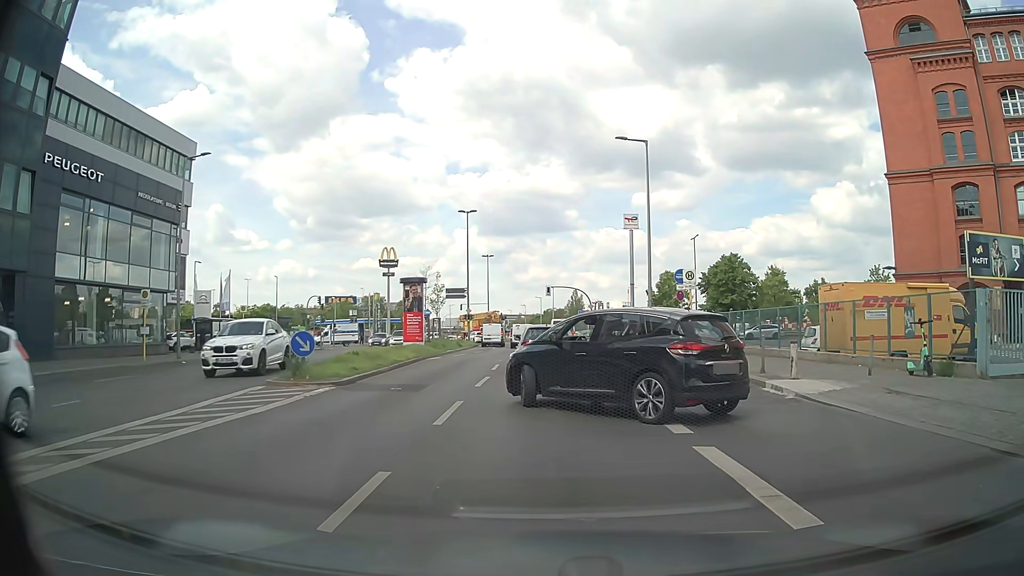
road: secondary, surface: asphalt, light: Day
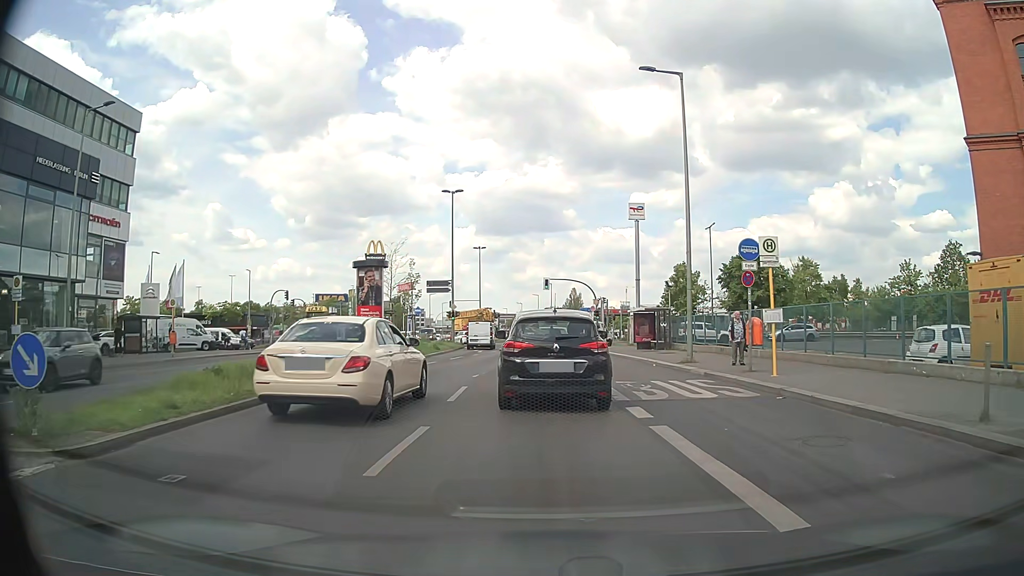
(0.0, +9.6) m; +1°
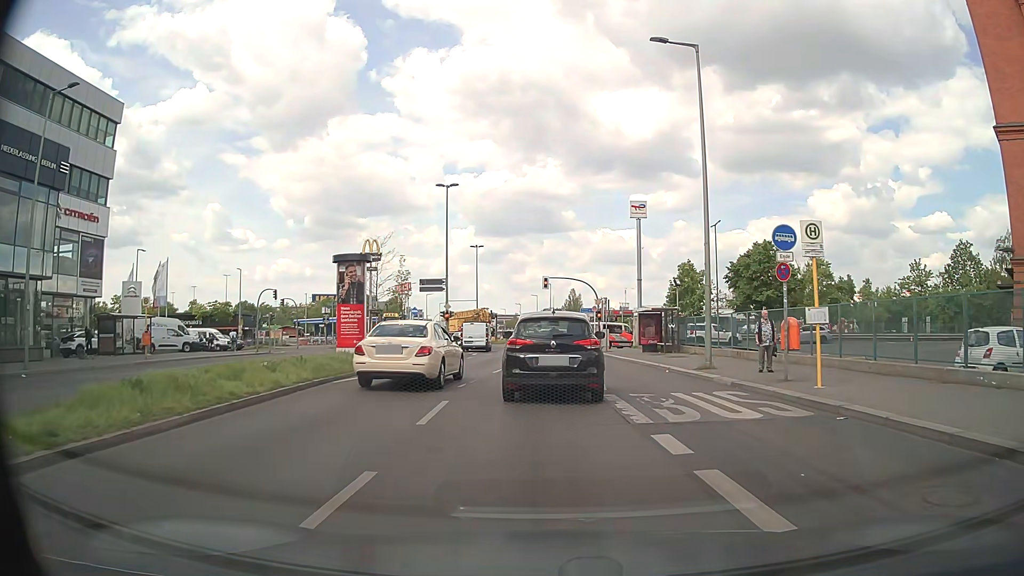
(0.0, +2.9) m; 0°
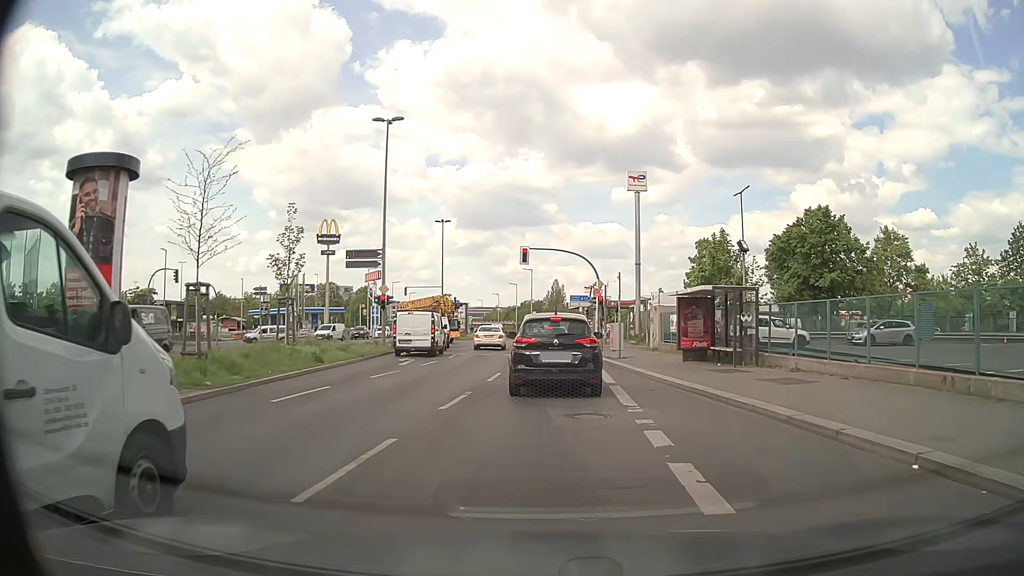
(+0.1, +16.0) m; +1°
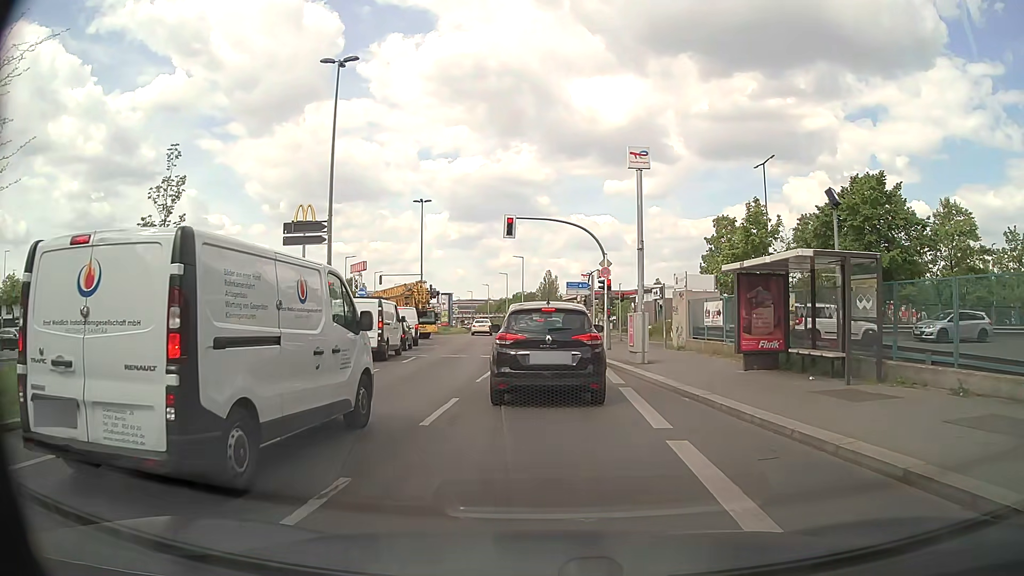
(+0.1, +8.2) m; 0°
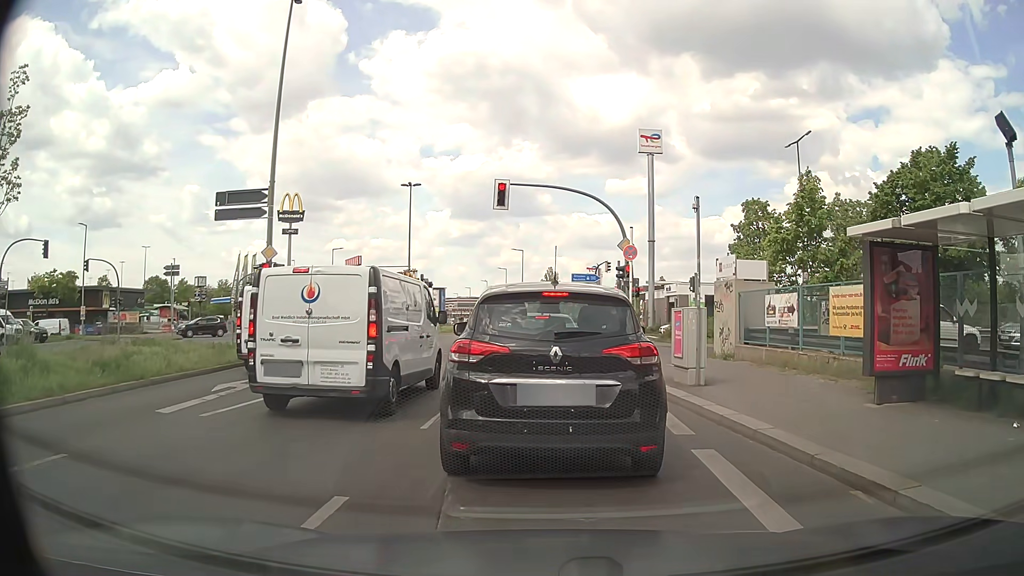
(0.0, +6.5) m; 0°
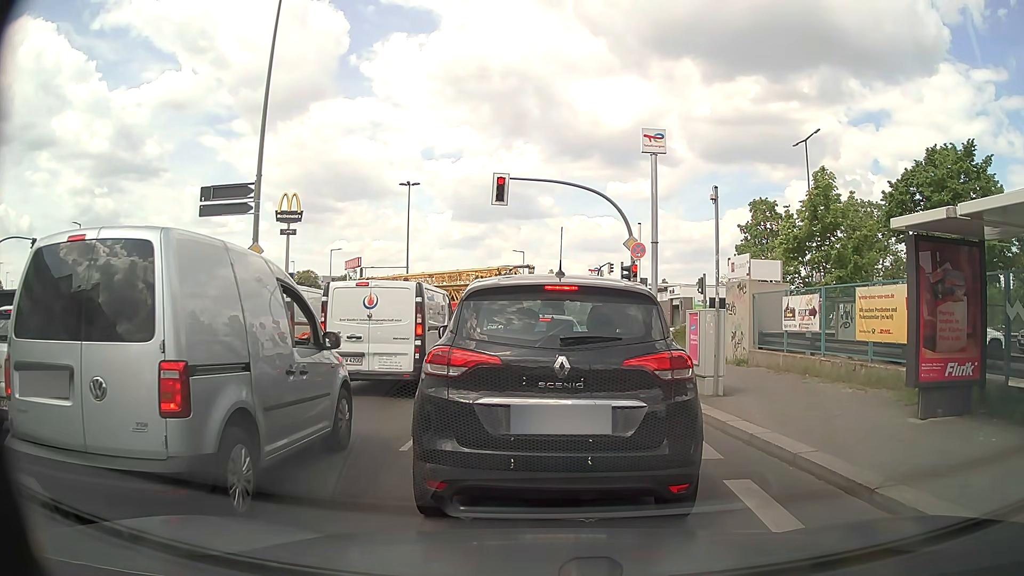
(0.0, +1.3) m; 0°
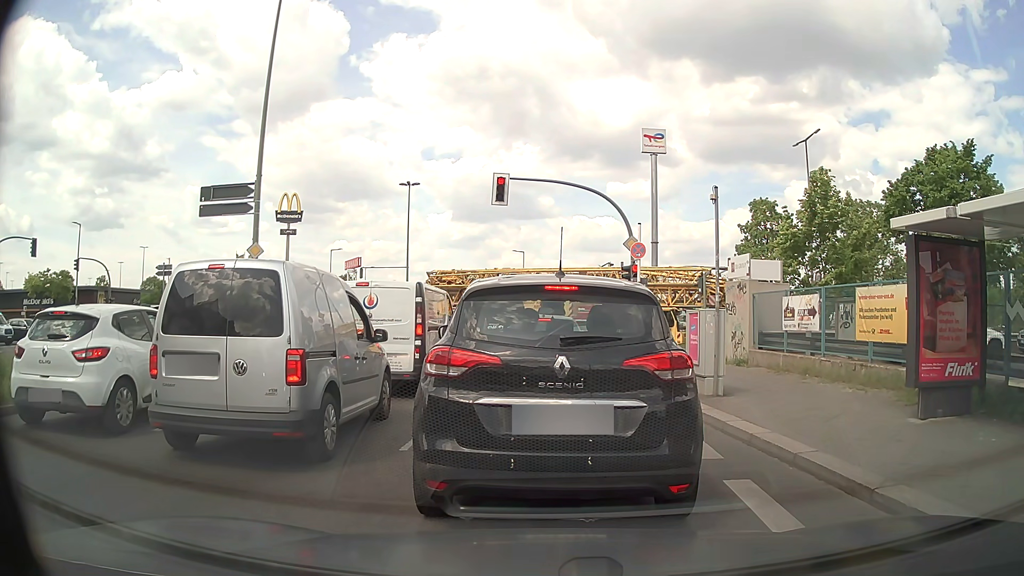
(0.0, 0.0) m; 0°
